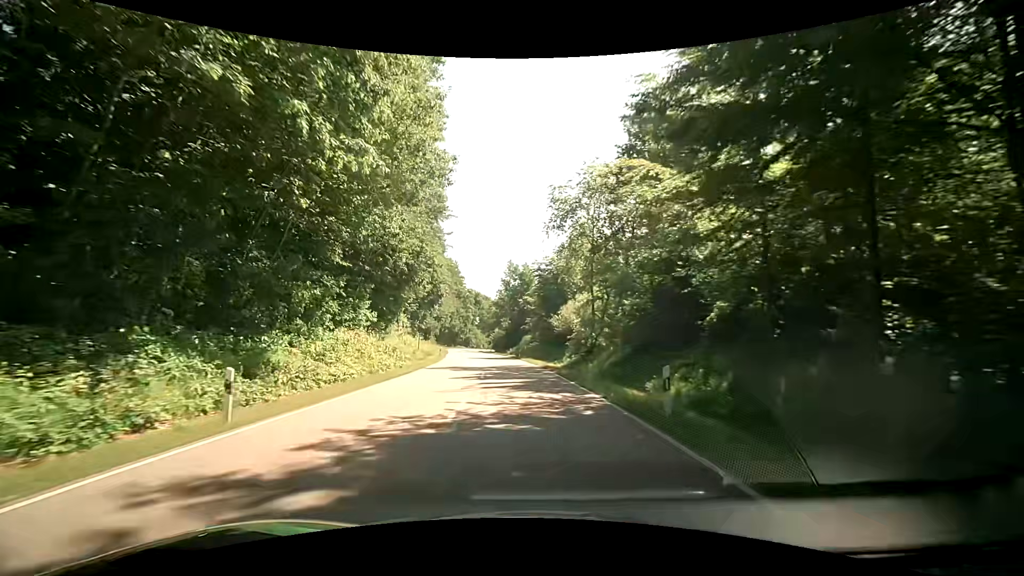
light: Day
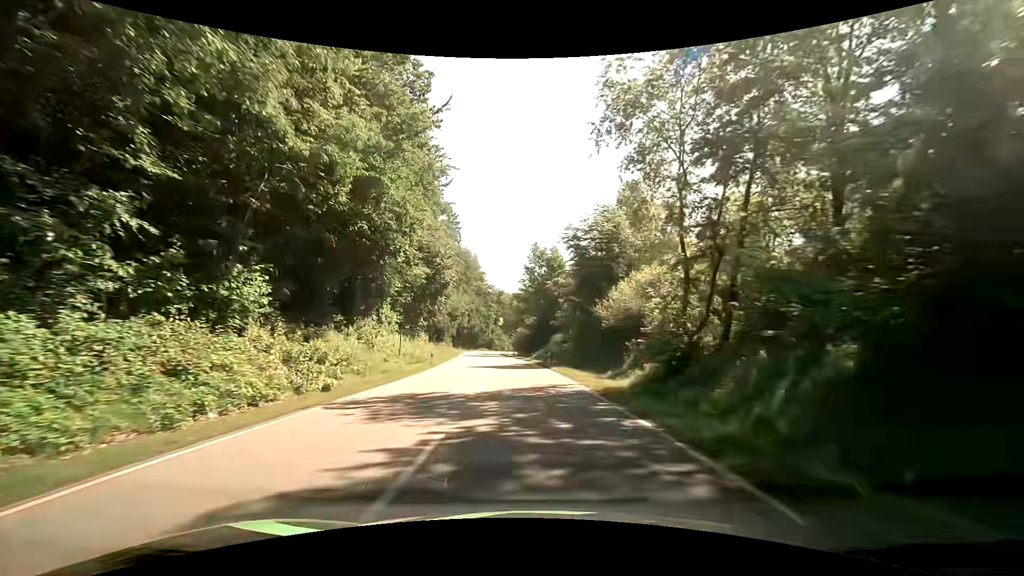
(-0.2, +17.0) m; -2°
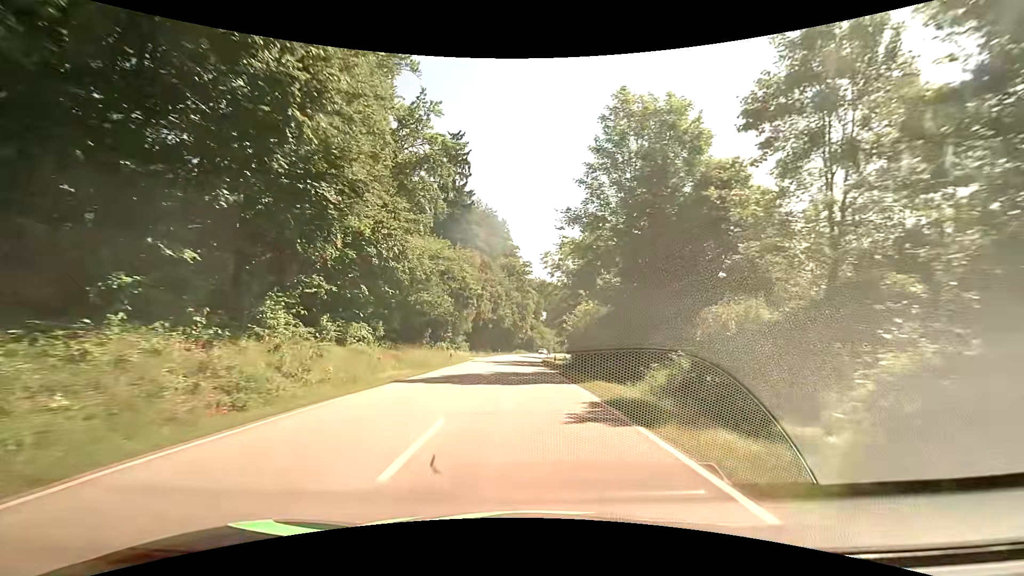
(-2.2, +46.5) m; -5°
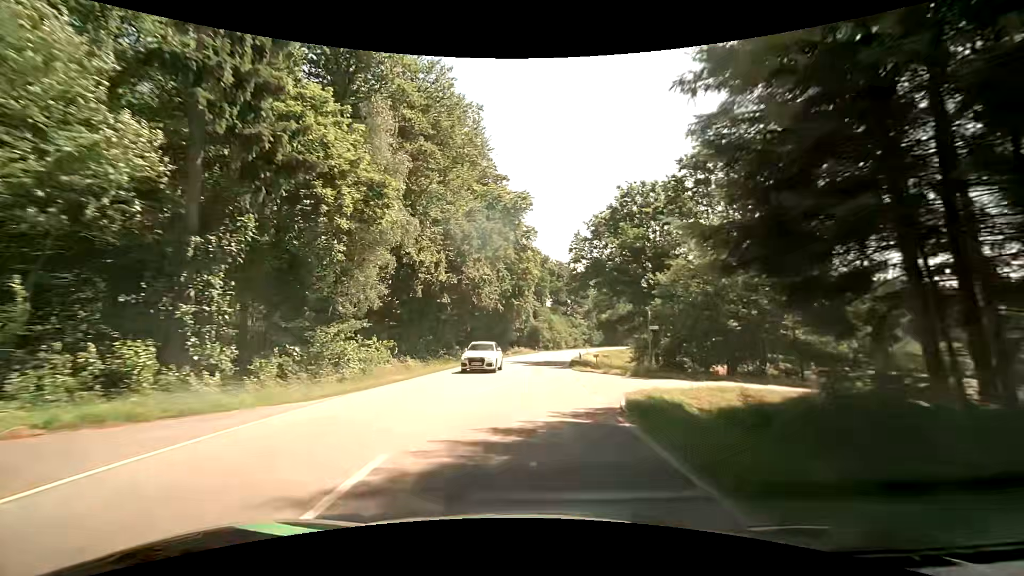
(-0.8, +50.8) m; -1°
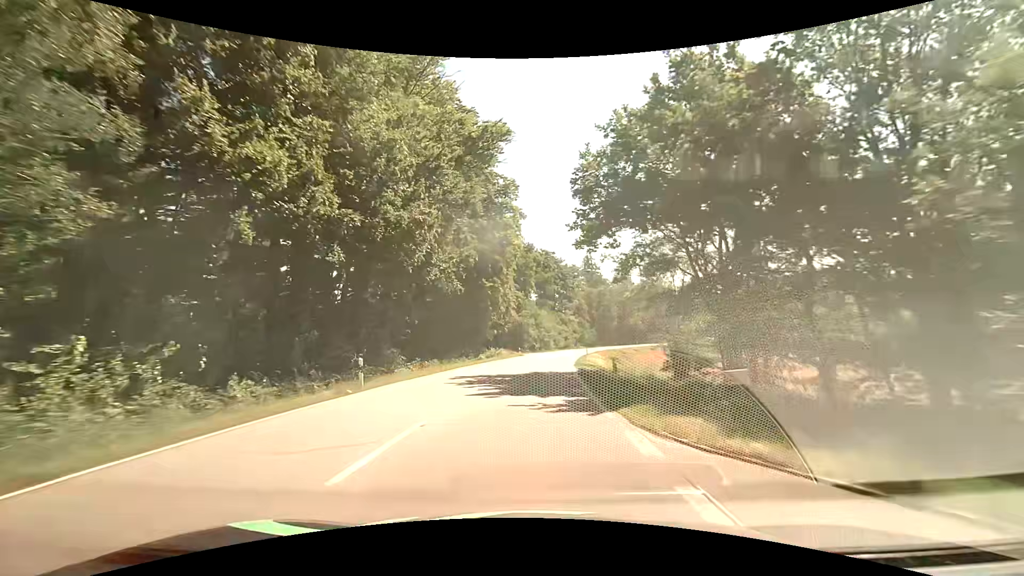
(+0.4, +21.0) m; +2°
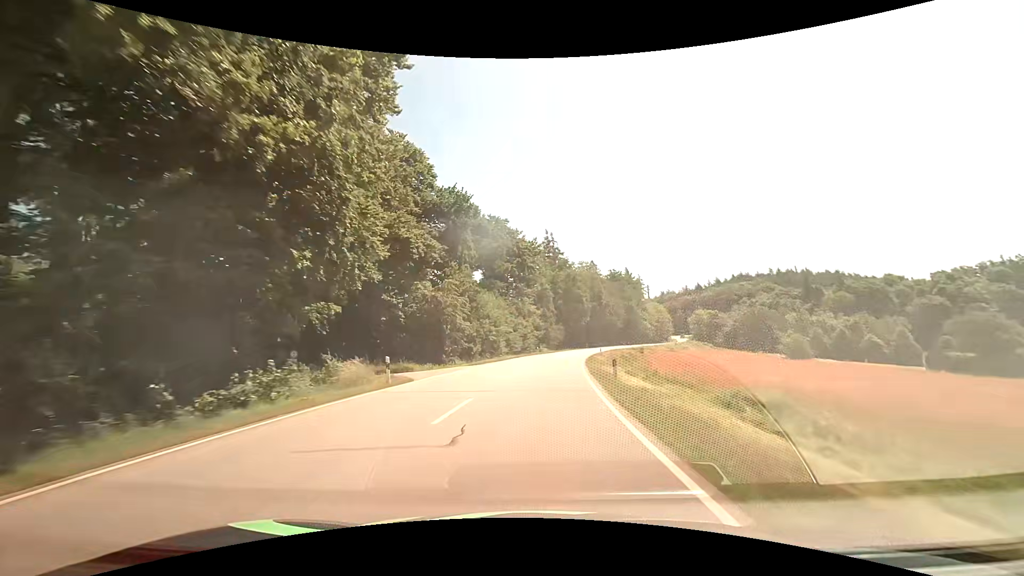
(+1.7, +44.0) m; +5°
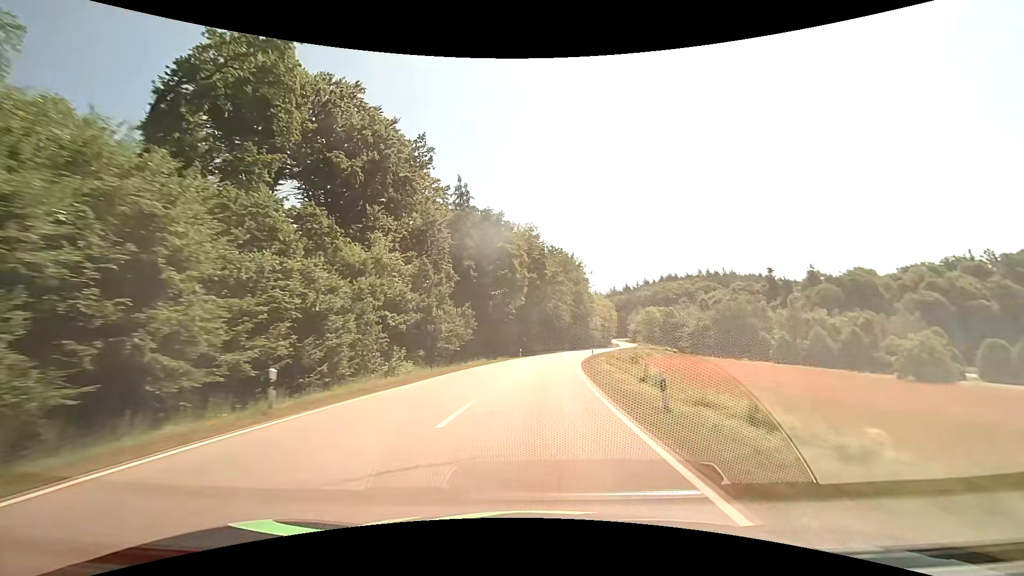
(+4.4, +59.8) m; +9°
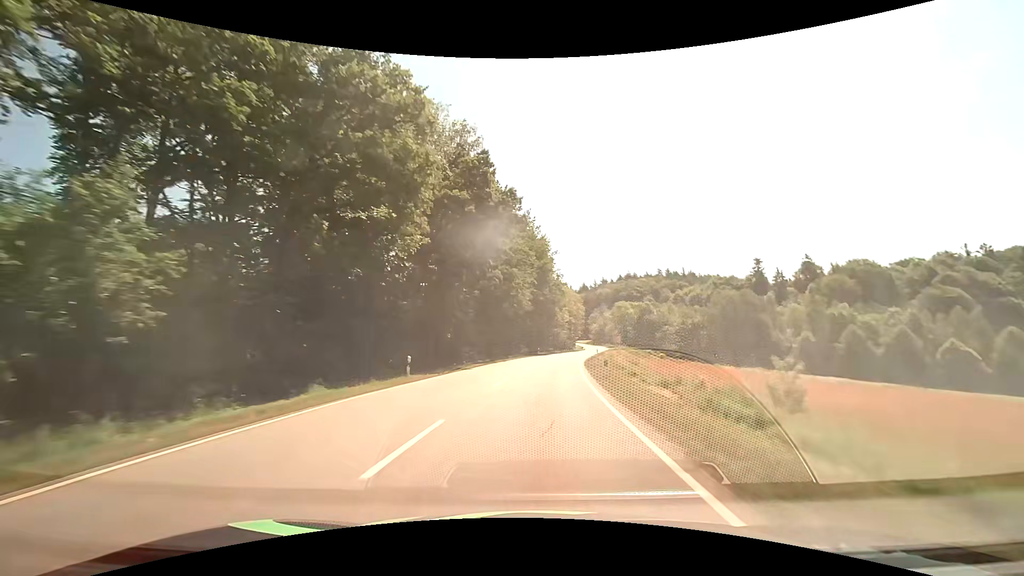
(+1.9, +39.0) m; +5°
(0, +10) (+1, +20) (+1, +30) (+2, +40) (+4, +50) (+5, +60) (+7, +70) (+9, +79) (+11, +89) (+13, +99) m
